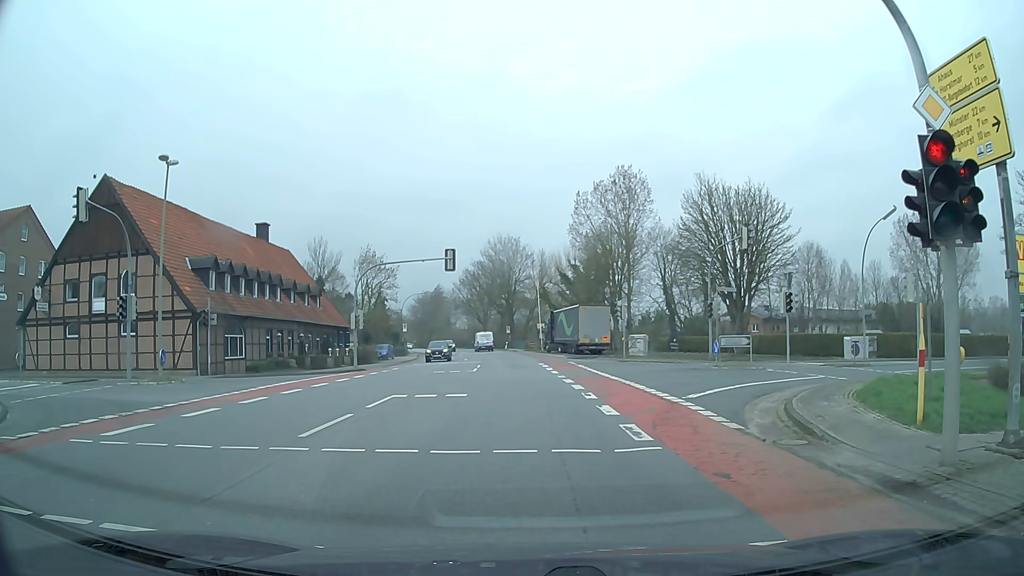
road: secondary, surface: asphalt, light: Day
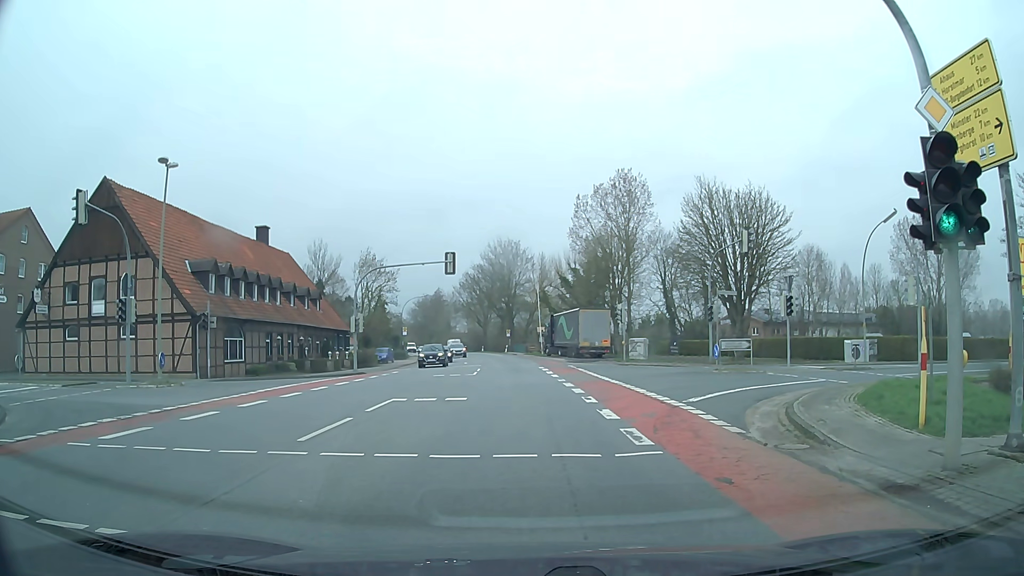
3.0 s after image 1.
(0.0, +0.1) m; 0°
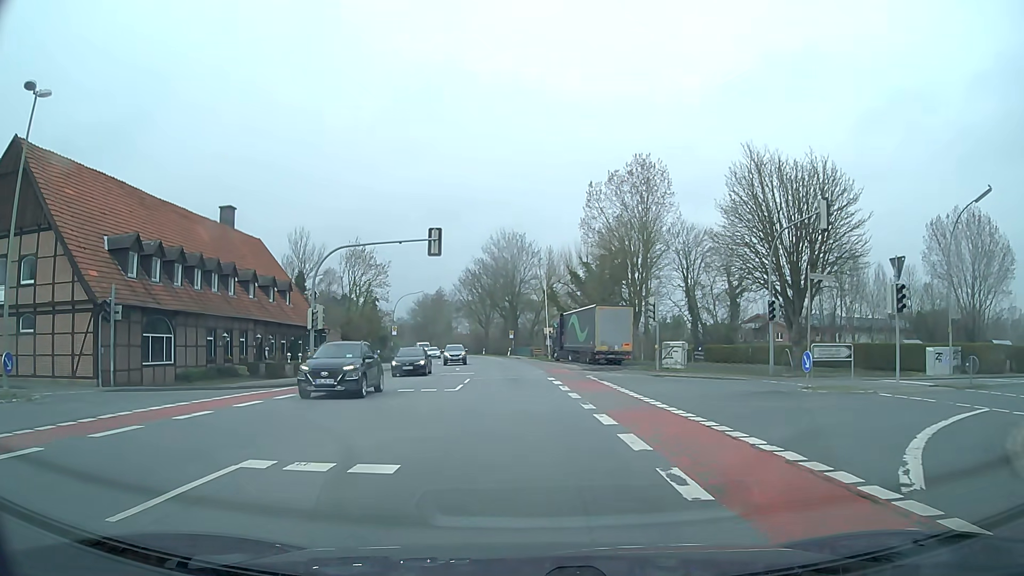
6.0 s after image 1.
(-0.2, +10.0) m; -1°
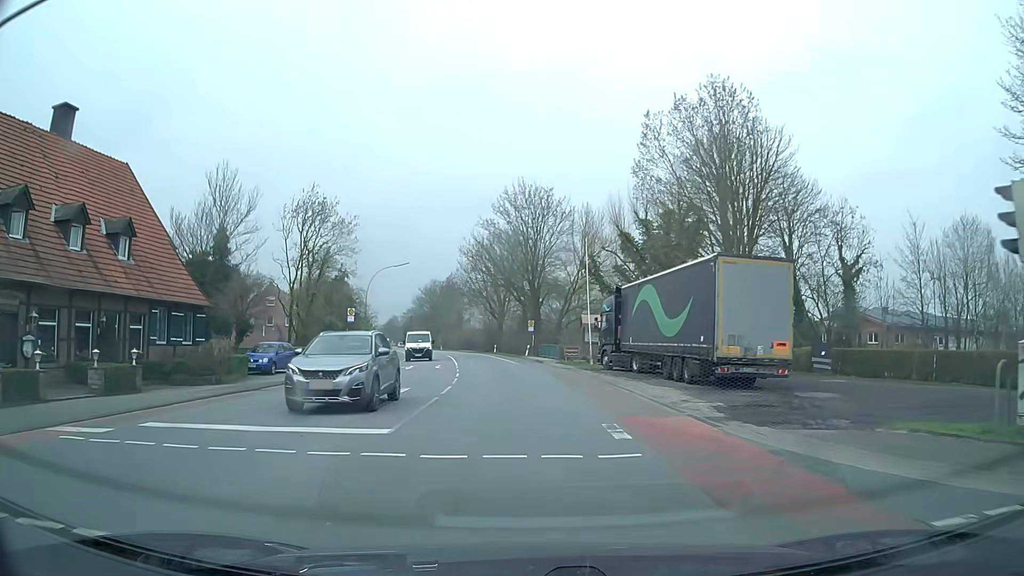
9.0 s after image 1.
(-0.3, +26.0) m; -2°
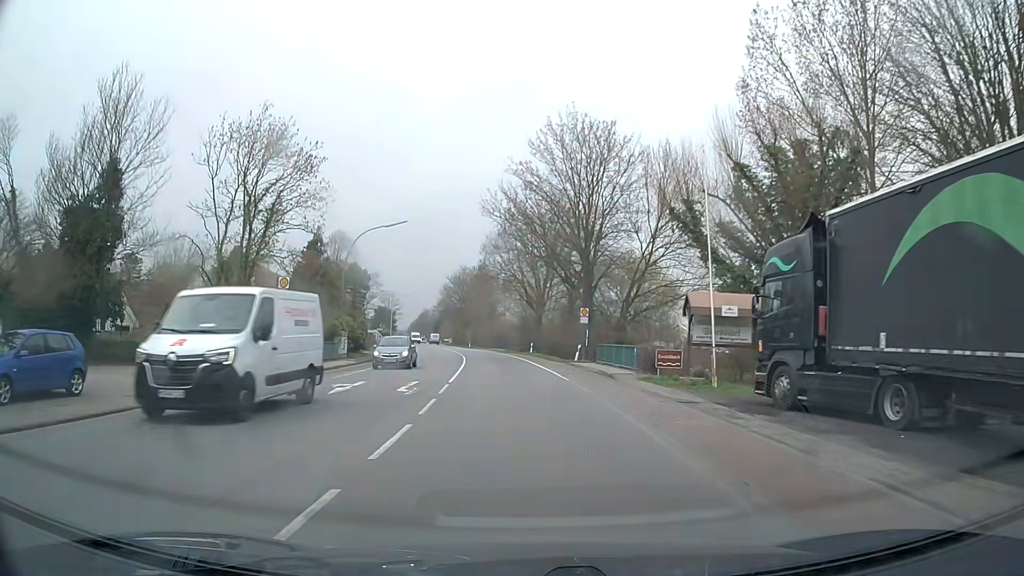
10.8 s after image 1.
(-0.6, +20.1) m; -3°
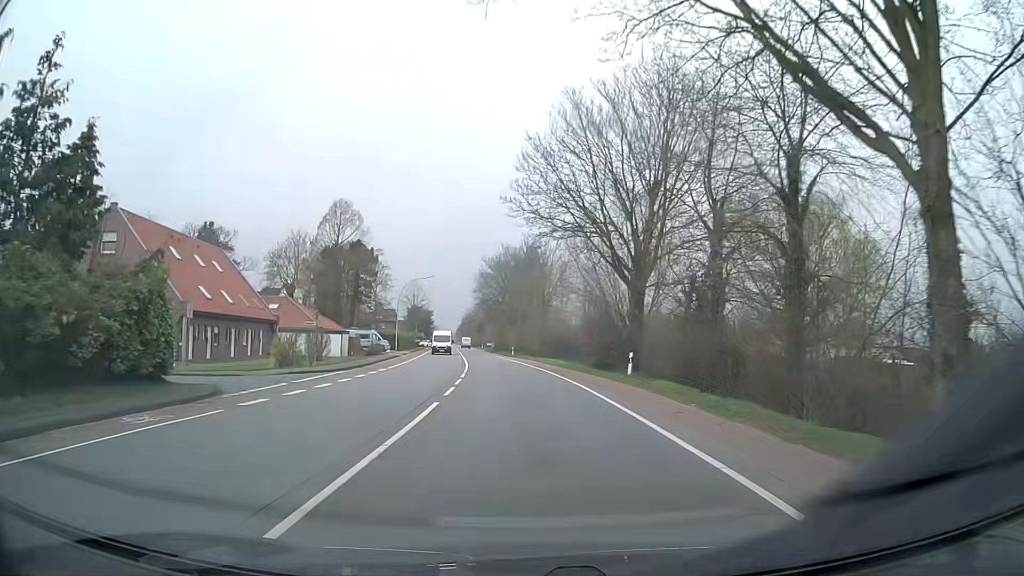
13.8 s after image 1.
(-1.4, +36.0) m; -4°
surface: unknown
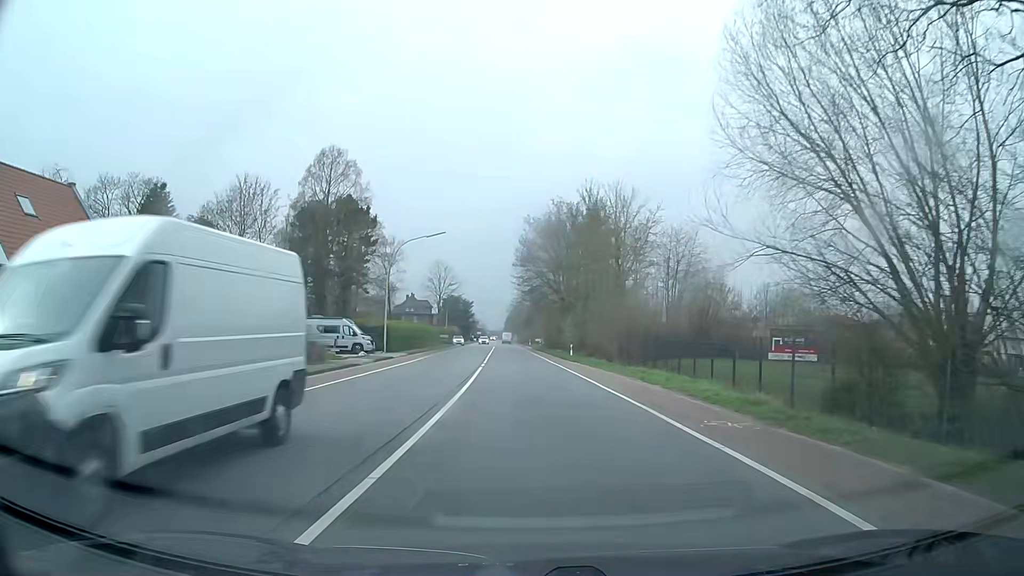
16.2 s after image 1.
(-1.2, +29.8) m; -4°
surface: asphalt
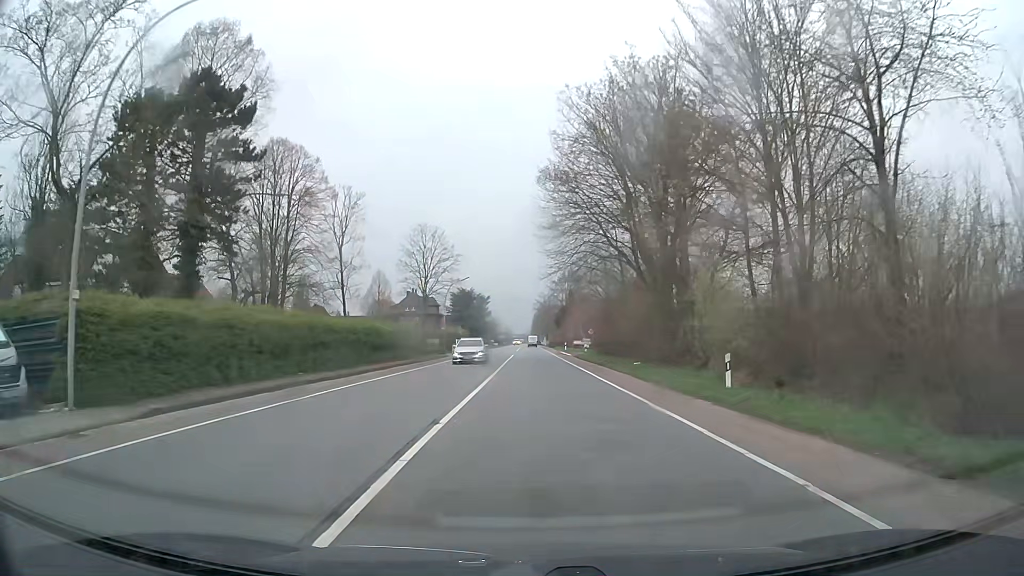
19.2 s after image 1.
(-0.9, +37.9) m; -2°
(0, +10) (0, +20) (0, +30) (0, +40) (0, +50) (-1, +60) (-1, +70) (-8, +76) (-18, +76) (-28, +74) m
